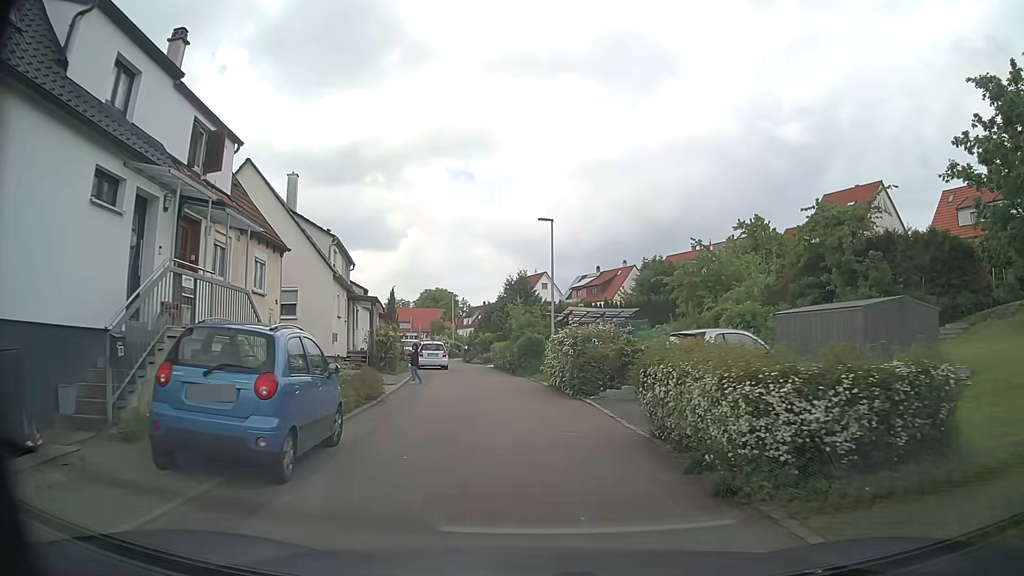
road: residential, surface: asphalt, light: Day
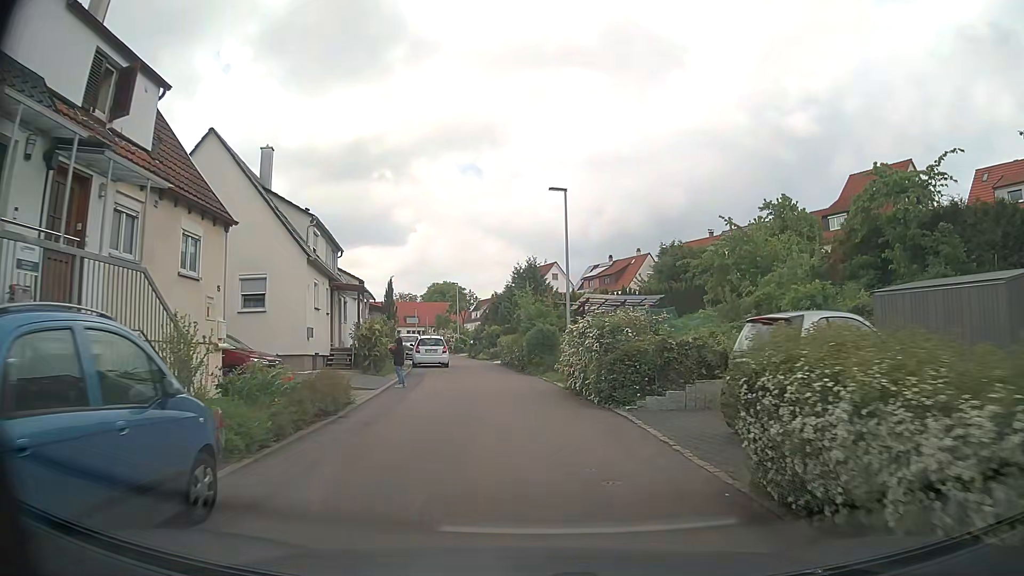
(0.0, +4.0) m; -2°
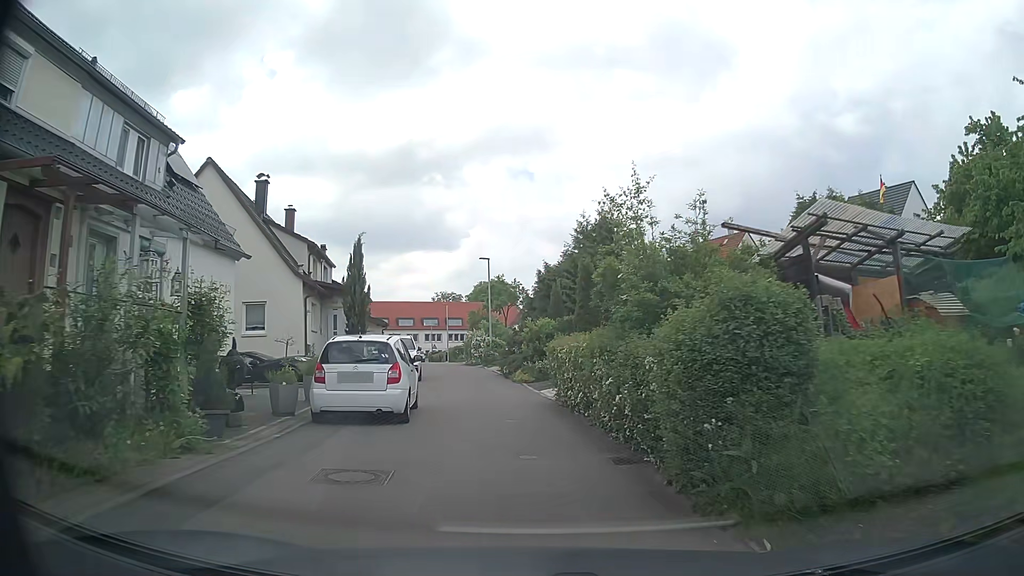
(-0.4, +20.1) m; -4°
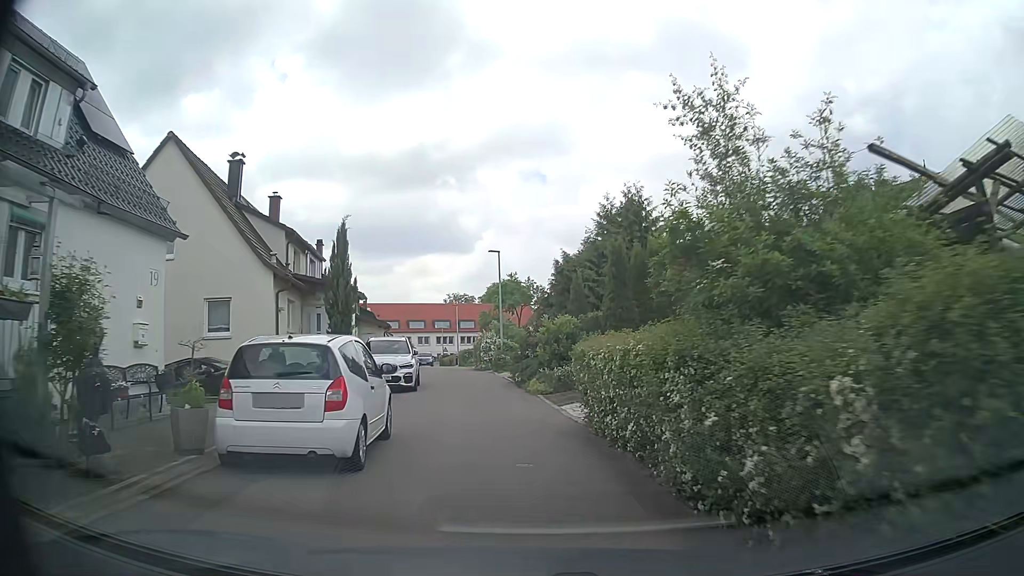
(-0.1, +4.0) m; -1°
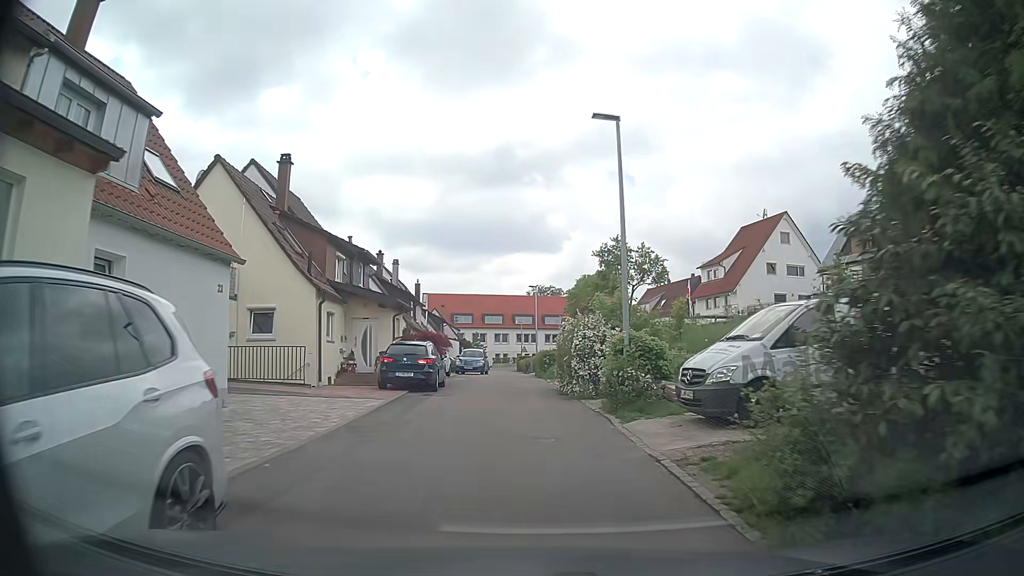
(-1.5, +20.4) m; -9°
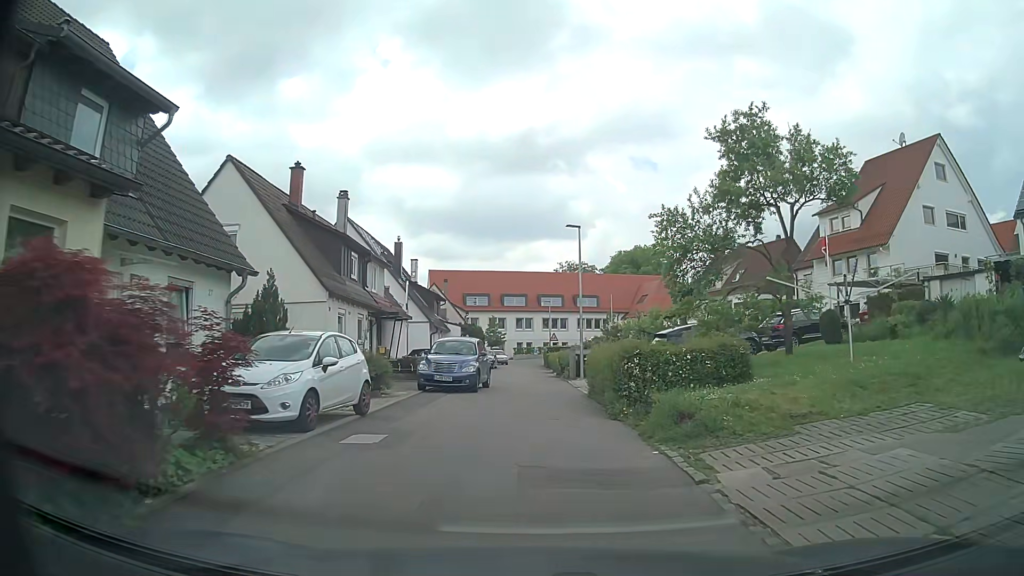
(-0.1, +20.9) m; -1°
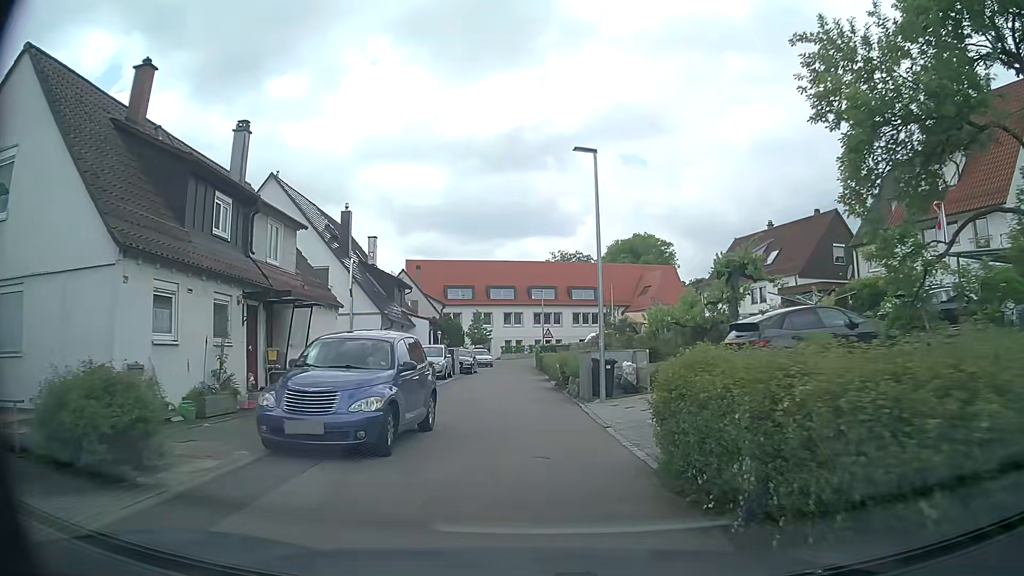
(0.0, +10.6) m; +1°
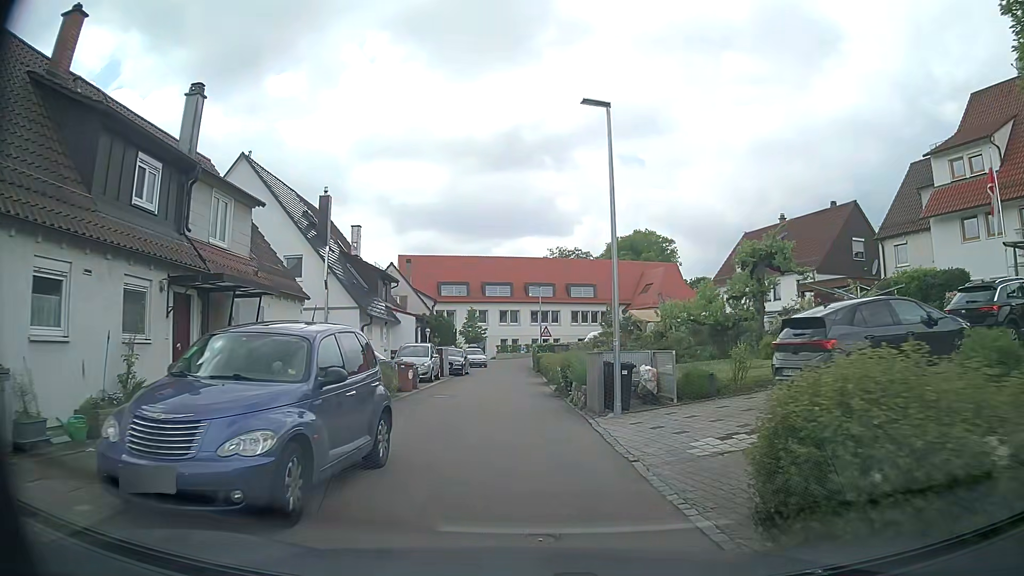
(0.0, +3.3) m; 0°
